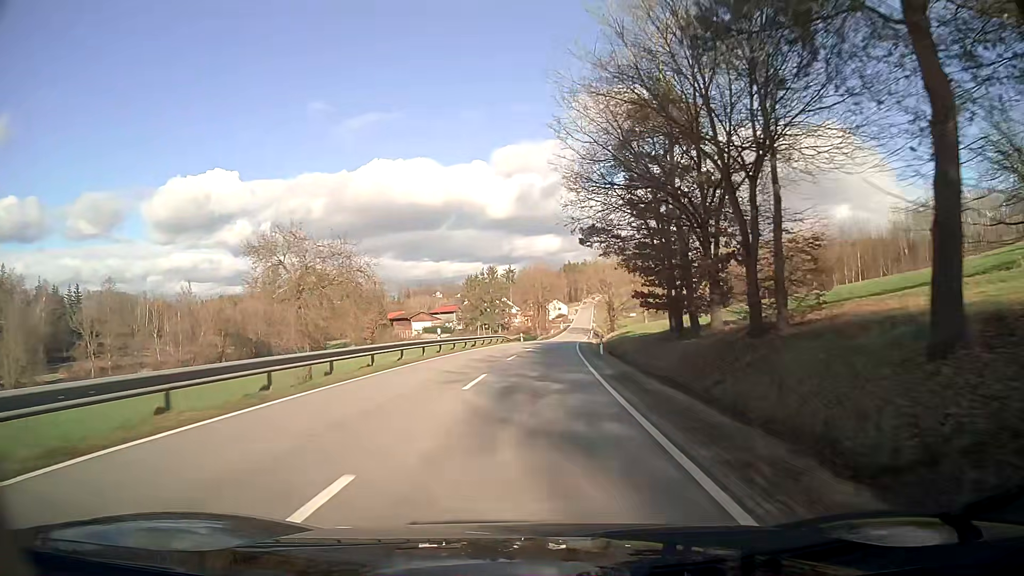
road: secondary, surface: asphalt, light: Day
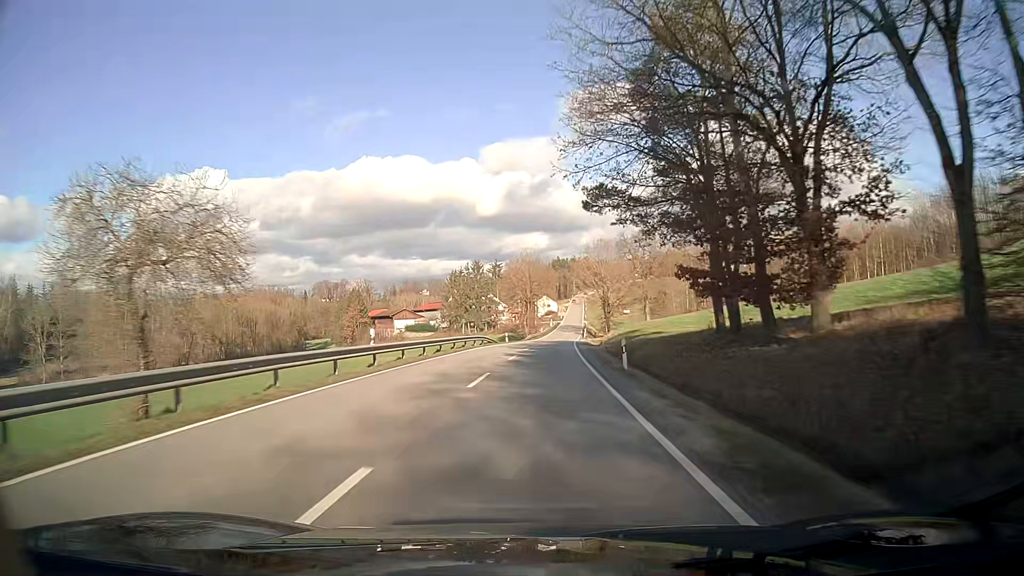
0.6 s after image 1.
(+0.1, +11.9) m; +1°
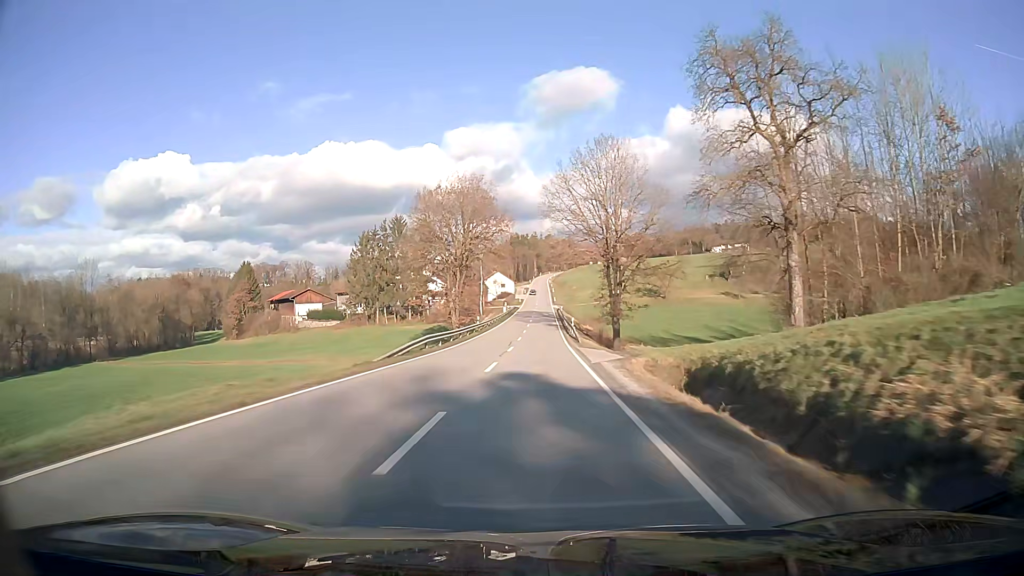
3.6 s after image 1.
(+2.4, +64.4) m; +3°
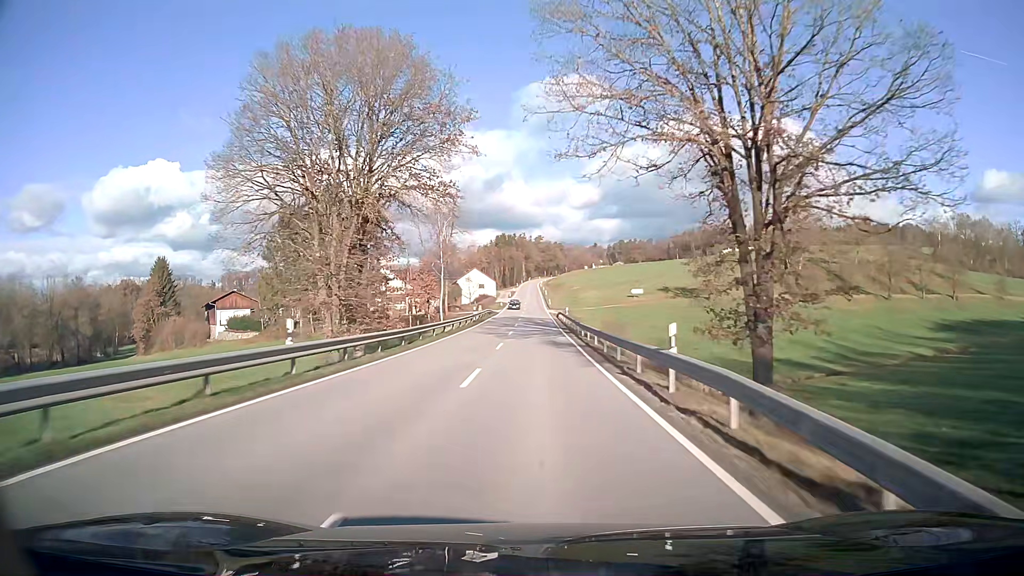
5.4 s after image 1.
(+0.4, +41.6) m; +1°
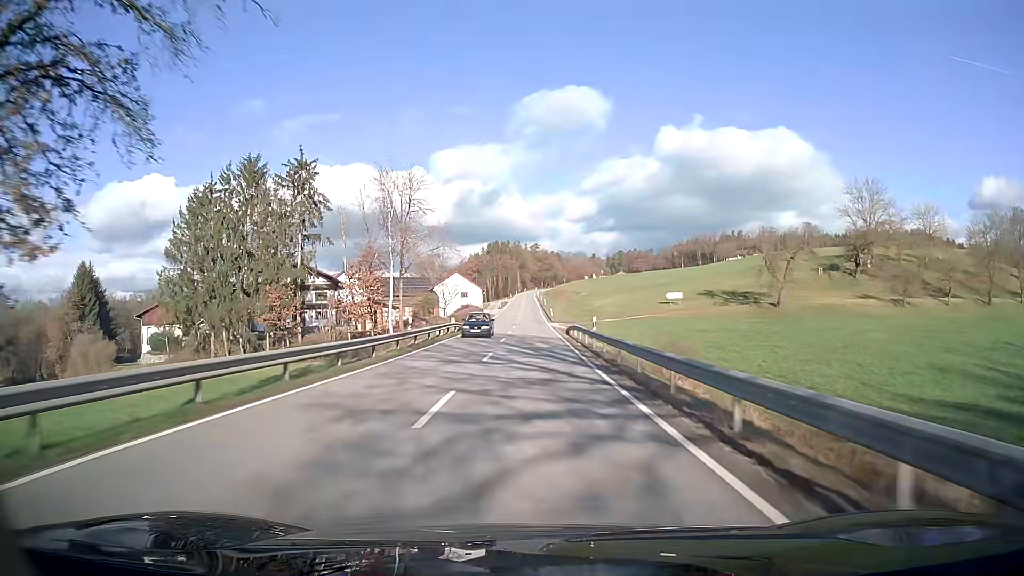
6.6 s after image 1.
(0.0, +28.3) m; 0°
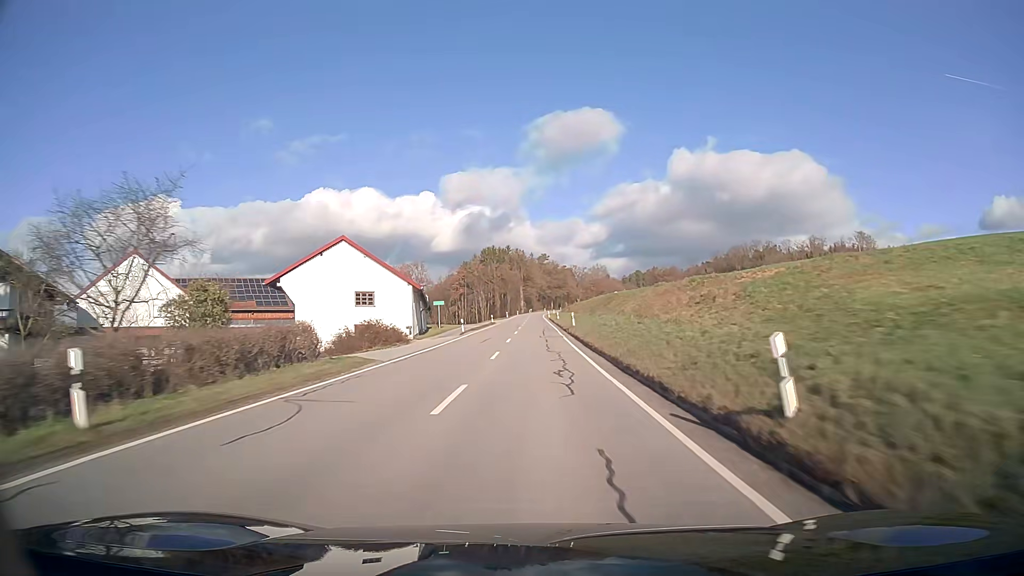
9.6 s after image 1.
(-0.1, +71.1) m; 0°
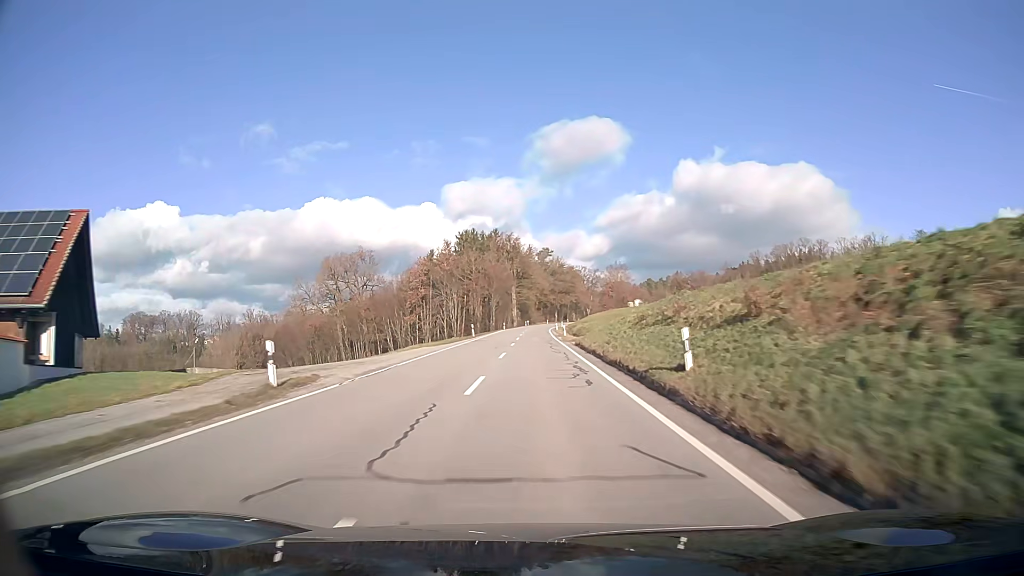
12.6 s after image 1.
(0.0, +69.1) m; 0°
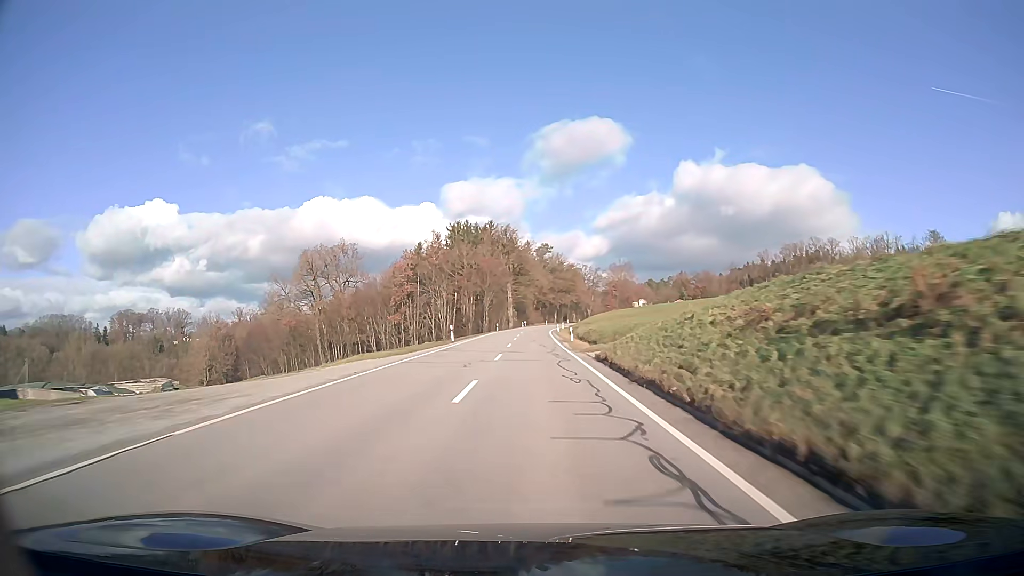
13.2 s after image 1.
(0.0, +13.5) m; 0°
